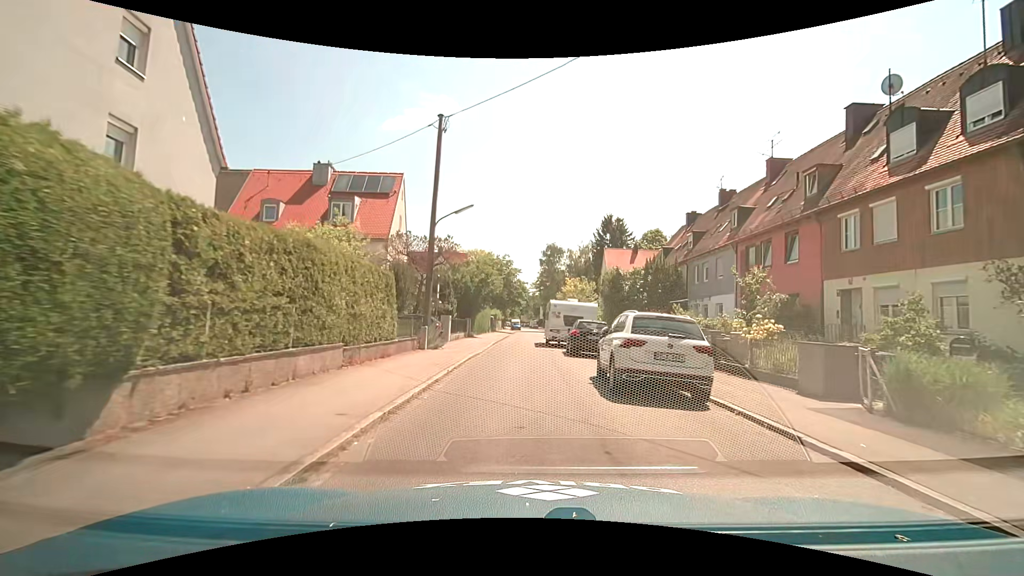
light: Day
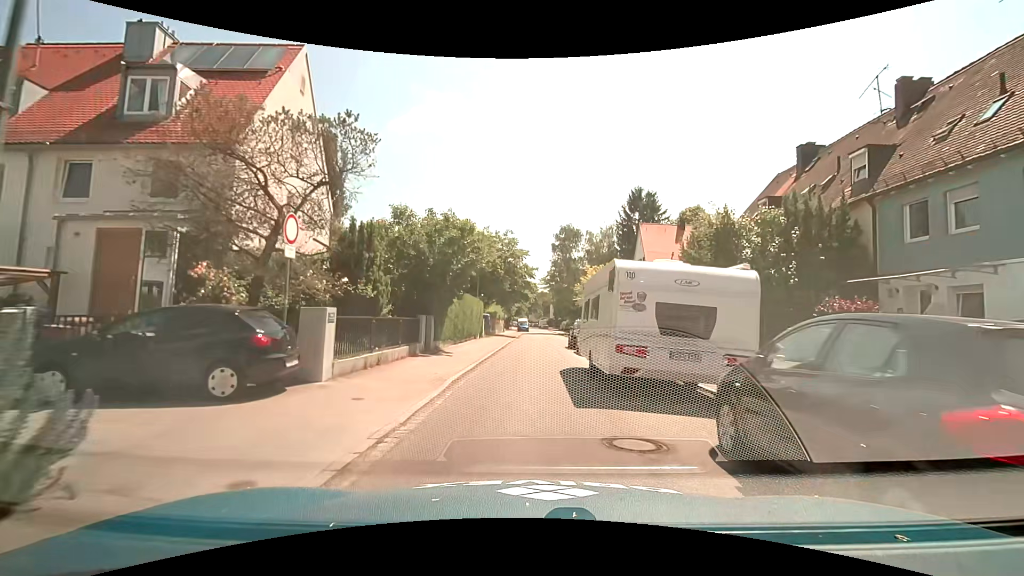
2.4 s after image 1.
(-0.2, +17.6) m; -1°
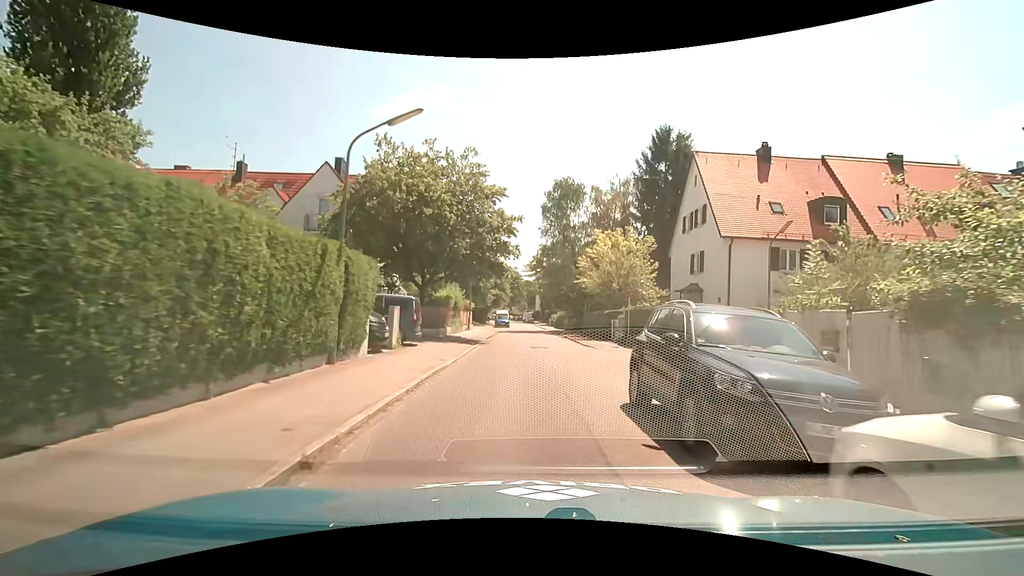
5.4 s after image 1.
(+0.4, +21.7) m; +2°
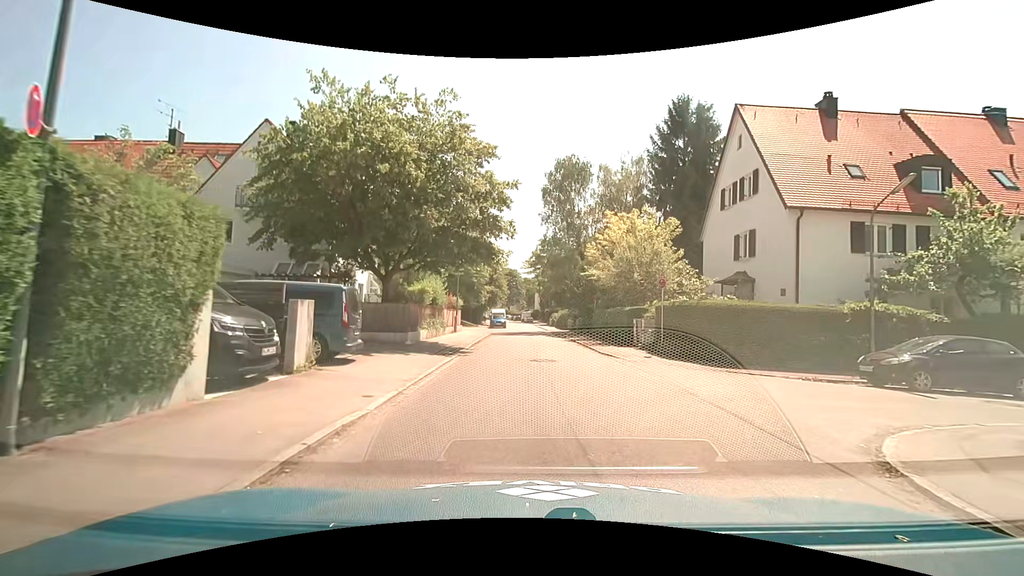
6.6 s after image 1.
(0.0, +6.7) m; 0°
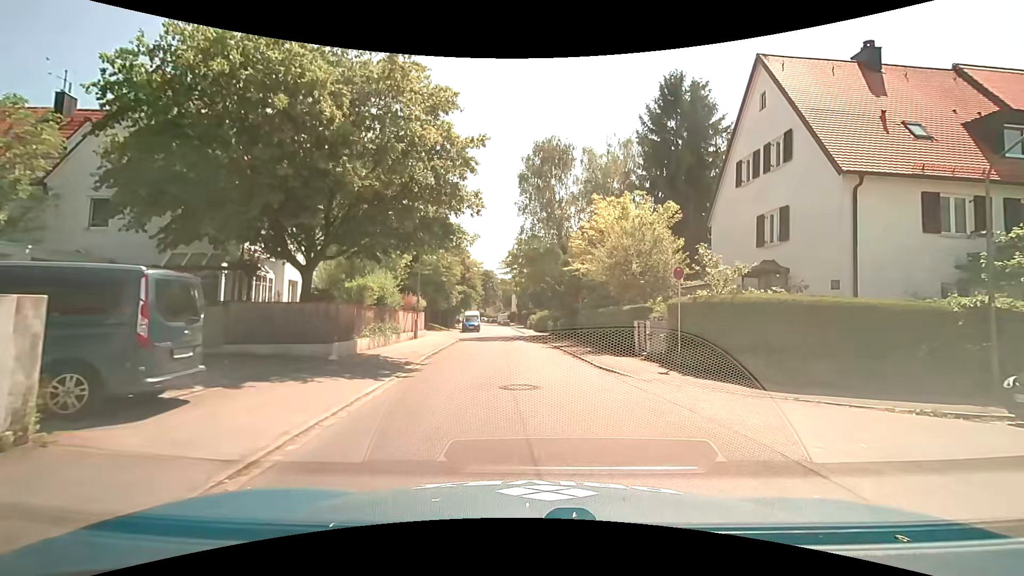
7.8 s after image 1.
(+0.1, +5.2) m; +3°
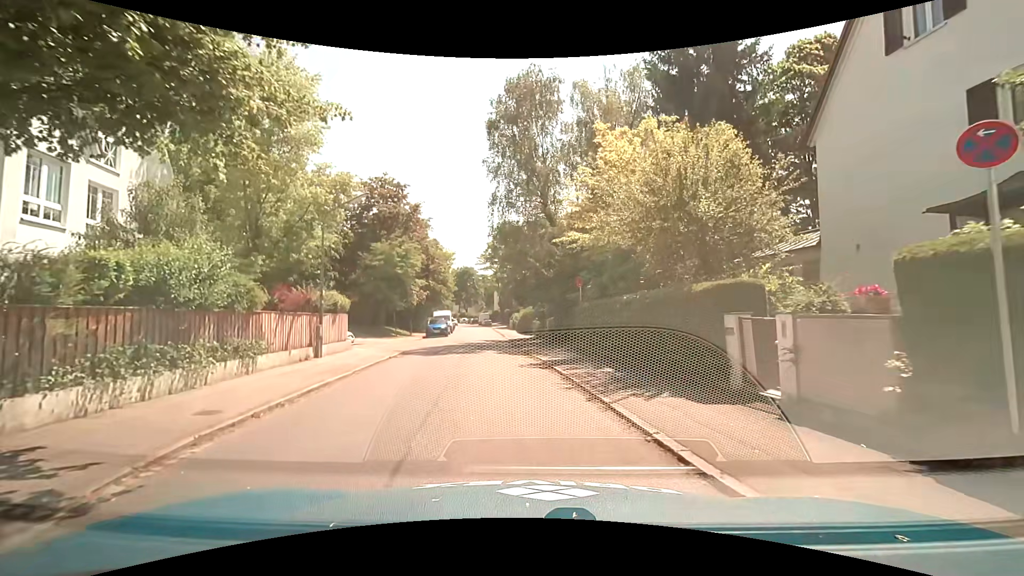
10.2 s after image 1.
(+0.4, +11.0) m; +2°
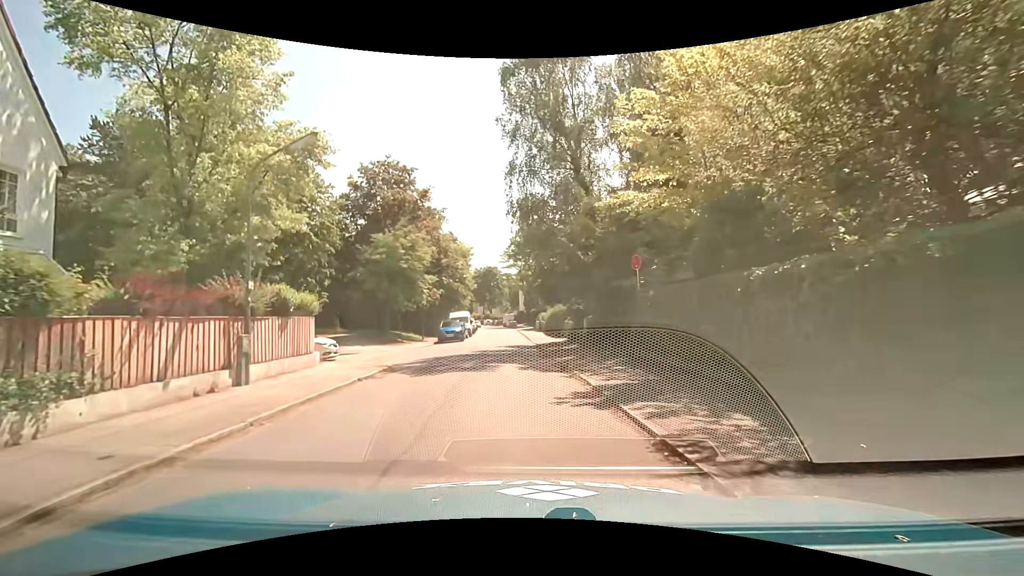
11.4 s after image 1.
(-0.2, +6.5) m; -4°
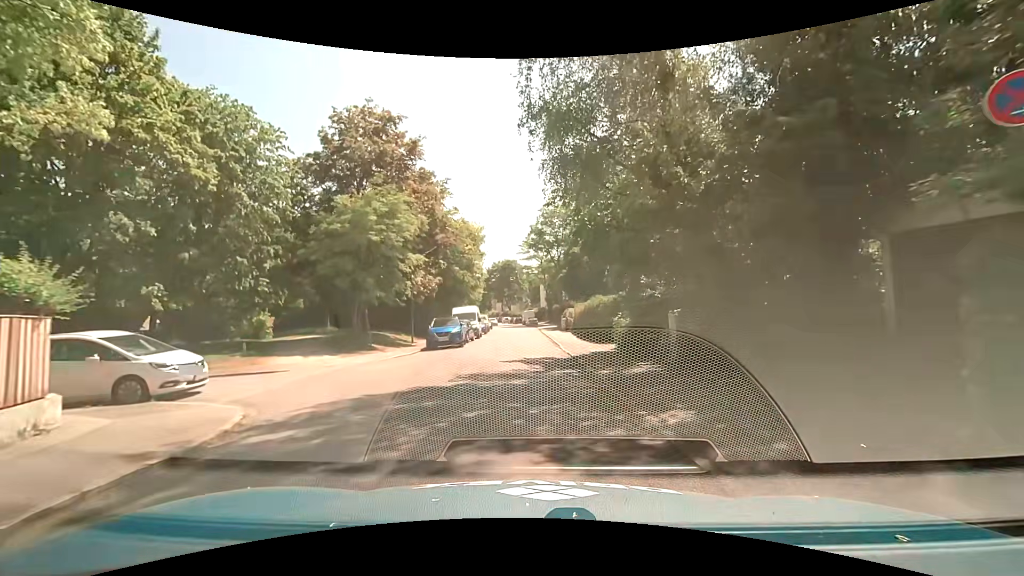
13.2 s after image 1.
(-0.1, +10.8) m; -1°
(0, +10) (0, +20) (0, +30) (0, +40) (0, +50) (-1, +60) (-1, +70) (-2, +80) (-3, +90) (-5, +100) m
